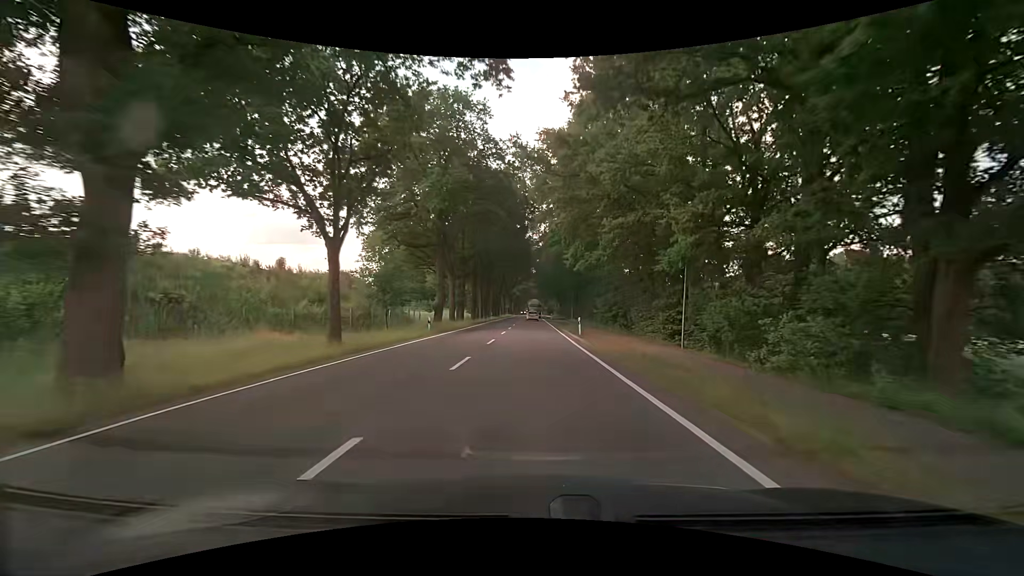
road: primary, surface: asphalt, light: Day
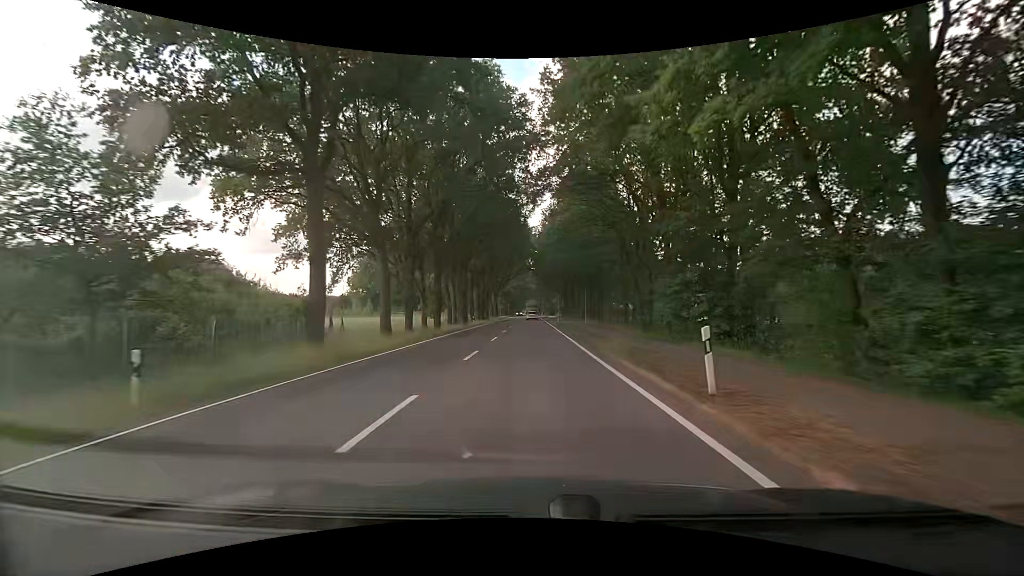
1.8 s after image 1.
(+0.1, +24.4) m; 0°
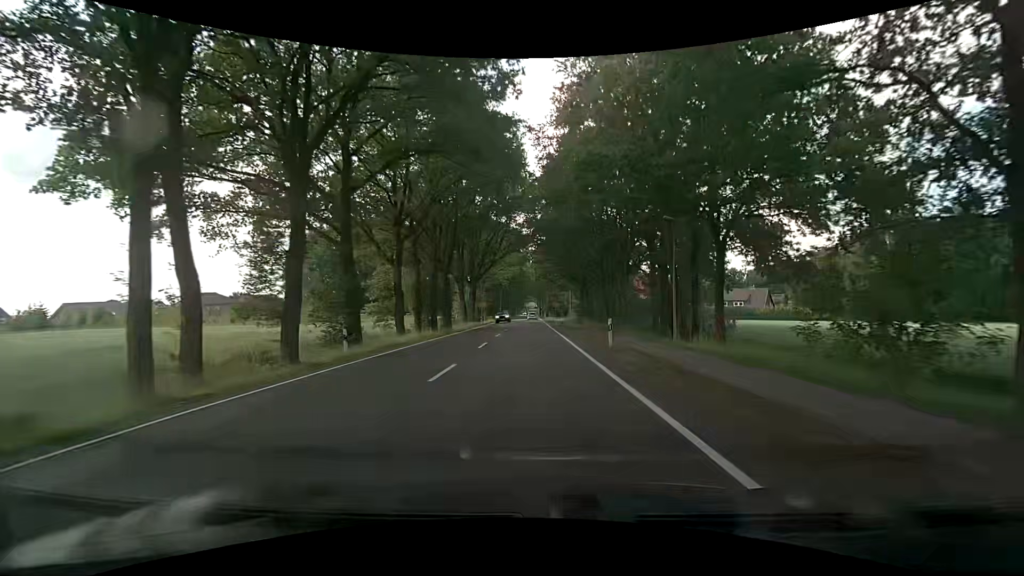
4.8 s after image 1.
(+0.2, +40.2) m; 0°
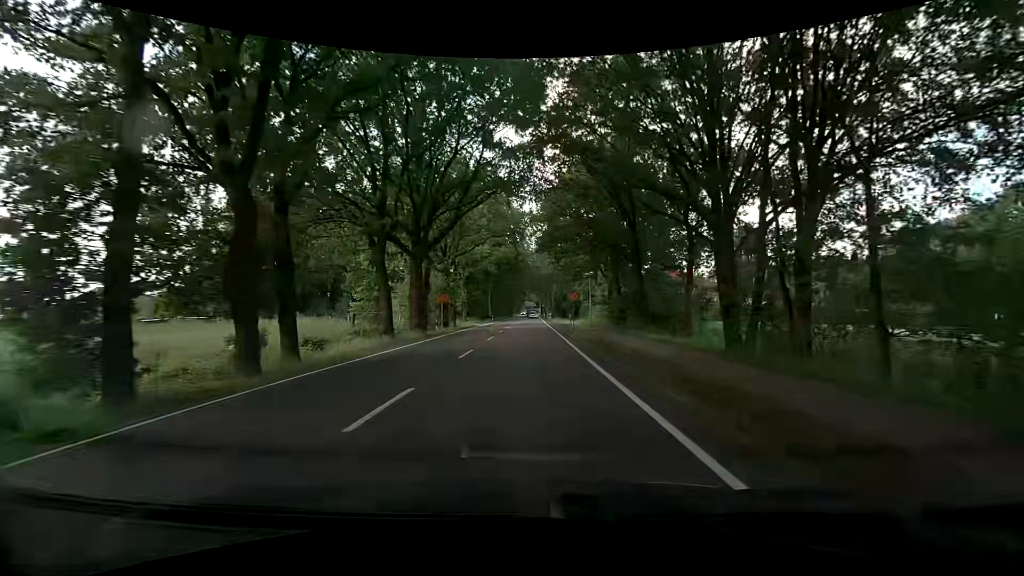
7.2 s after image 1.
(-0.2, +31.3) m; -1°
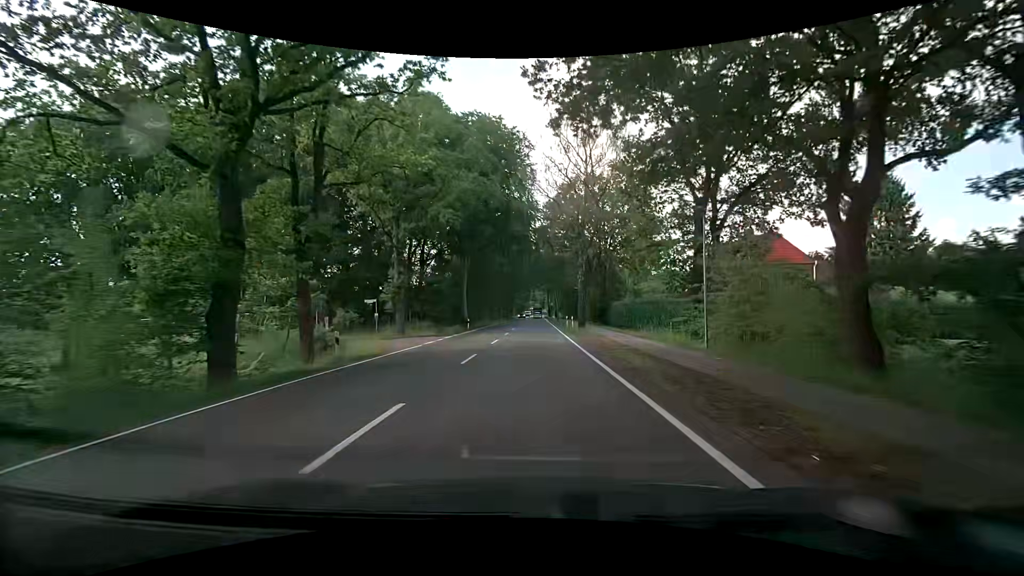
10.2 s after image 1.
(+0.1, +37.5) m; 0°
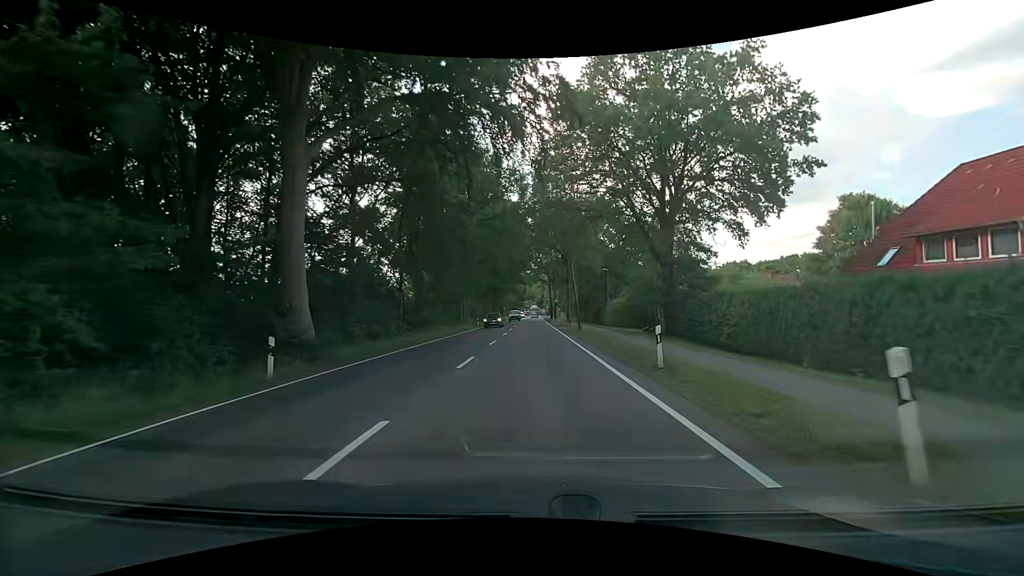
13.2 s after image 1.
(+0.3, +37.4) m; +1°
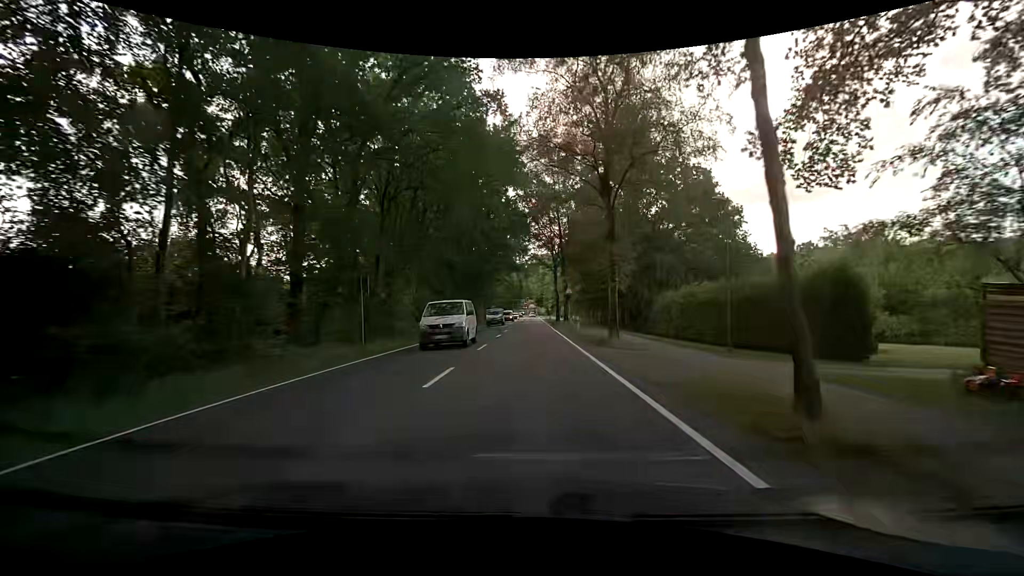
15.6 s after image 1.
(-0.2, +30.3) m; 0°
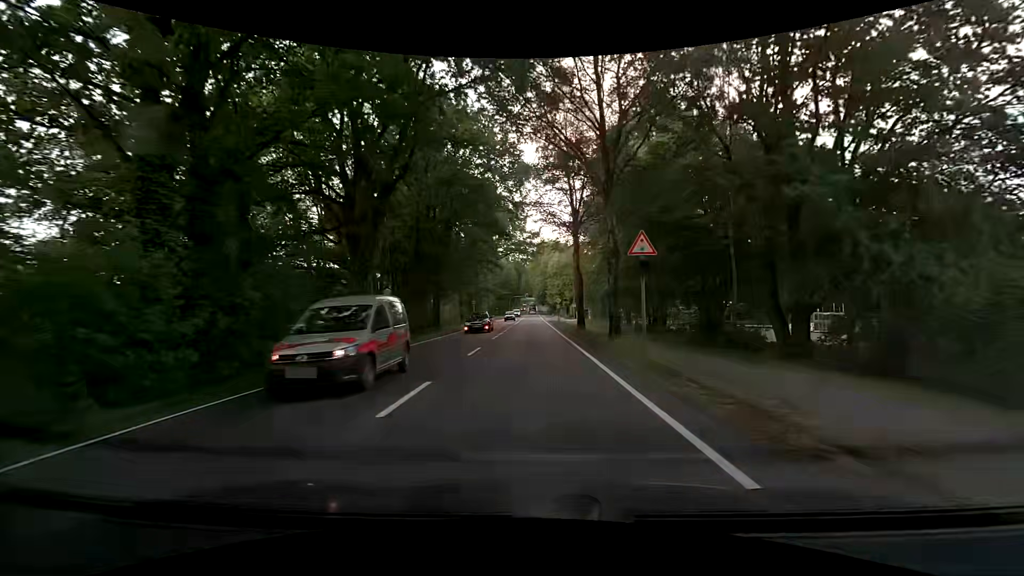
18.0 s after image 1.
(0.0, +29.7) m; 0°
